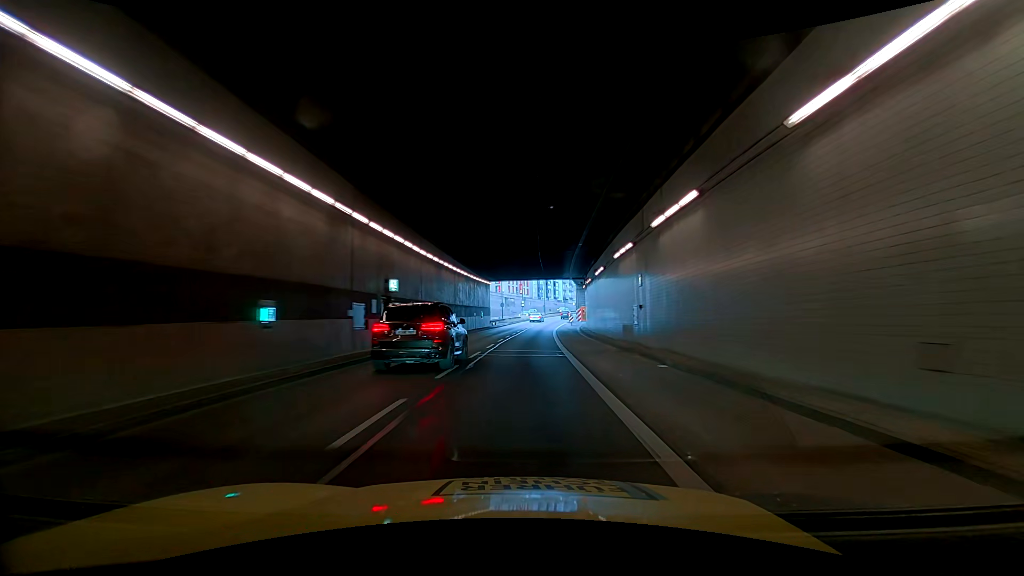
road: secondary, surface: asphalt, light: Day
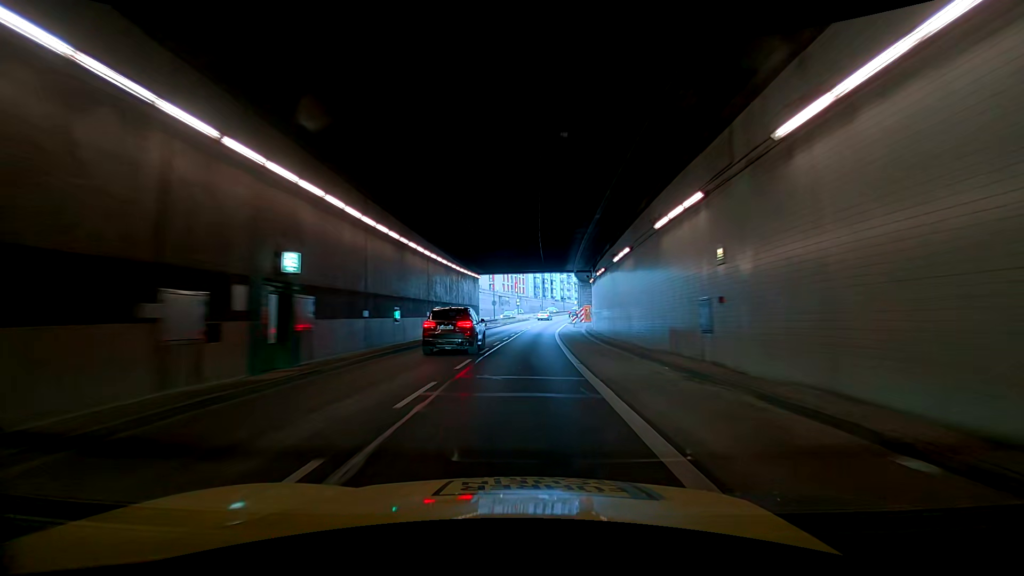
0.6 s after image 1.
(0.0, +9.2) m; 0°
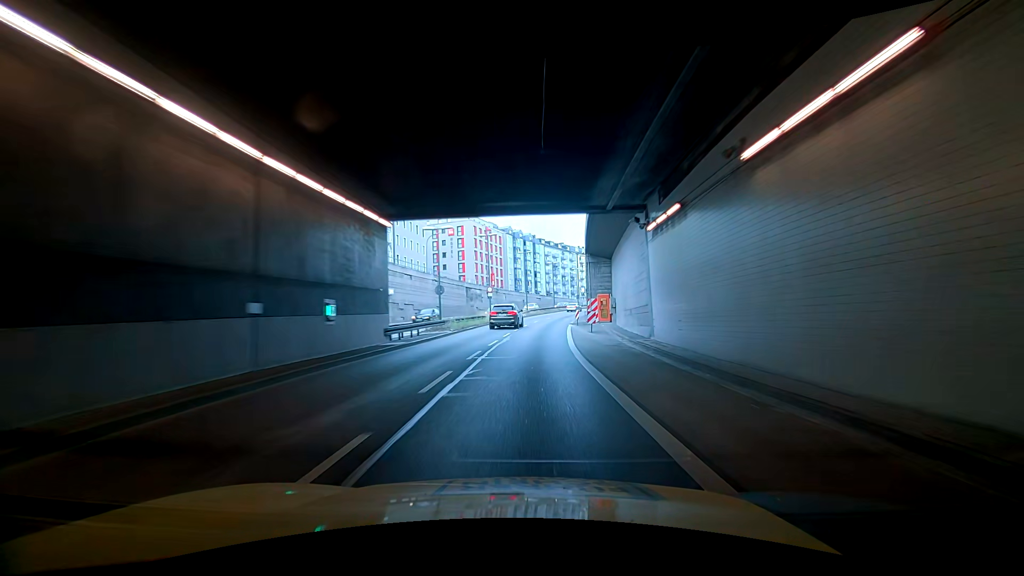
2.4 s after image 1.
(0.0, +27.5) m; 0°
